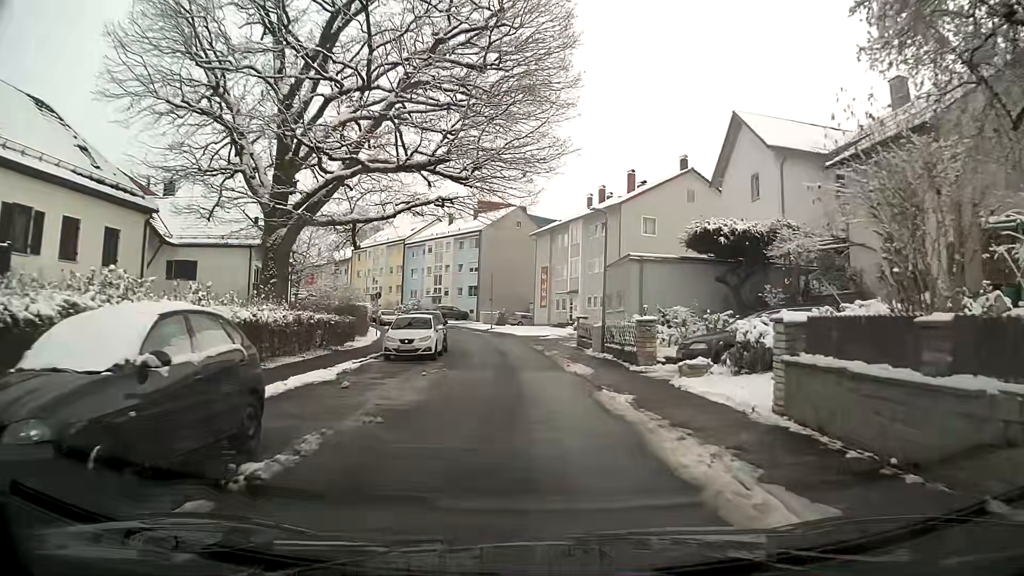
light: Day
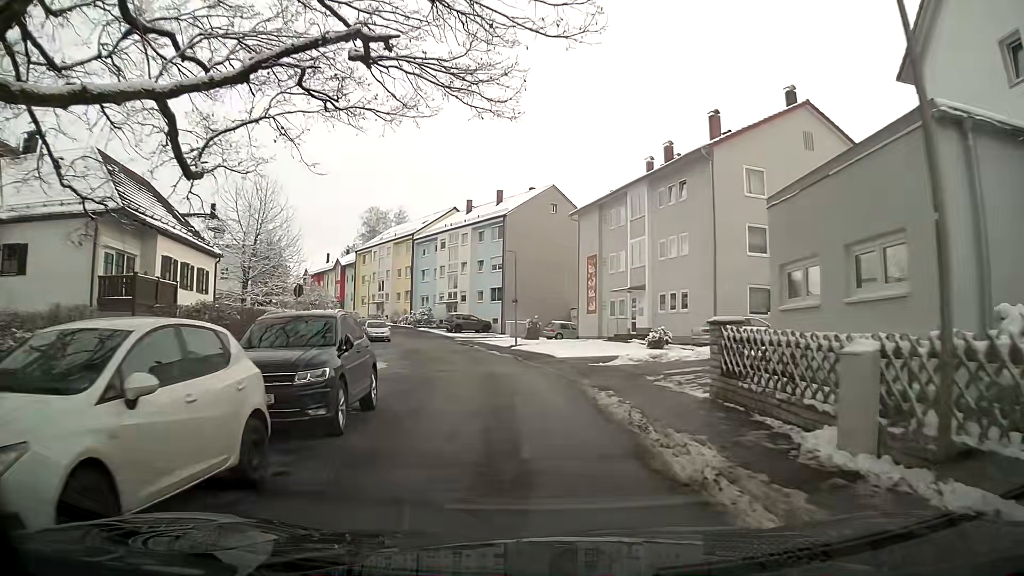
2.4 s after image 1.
(-0.5, +18.2) m; -4°
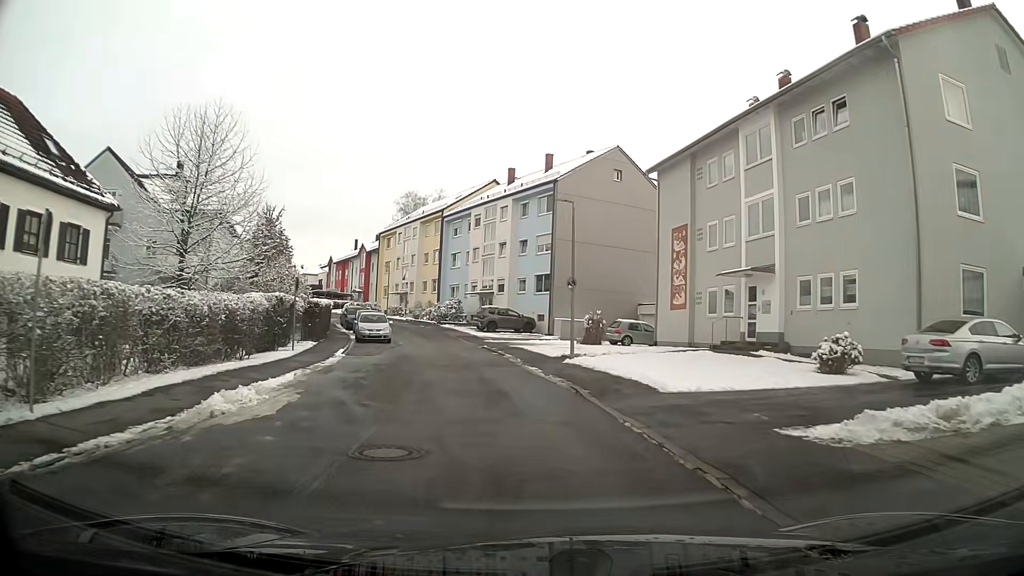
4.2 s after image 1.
(-0.4, +13.9) m; -4°
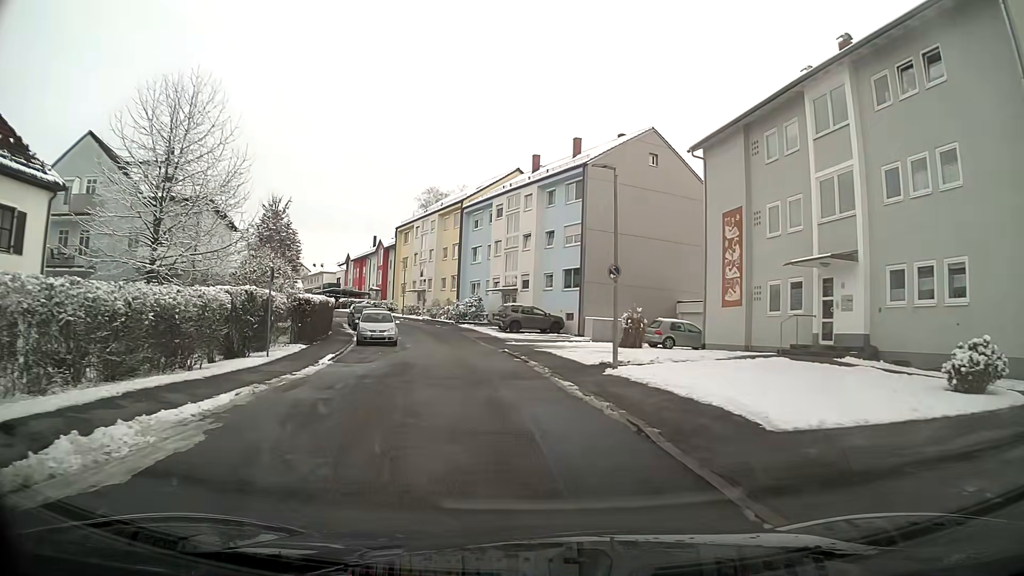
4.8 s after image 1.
(-0.1, +4.7) m; -2°
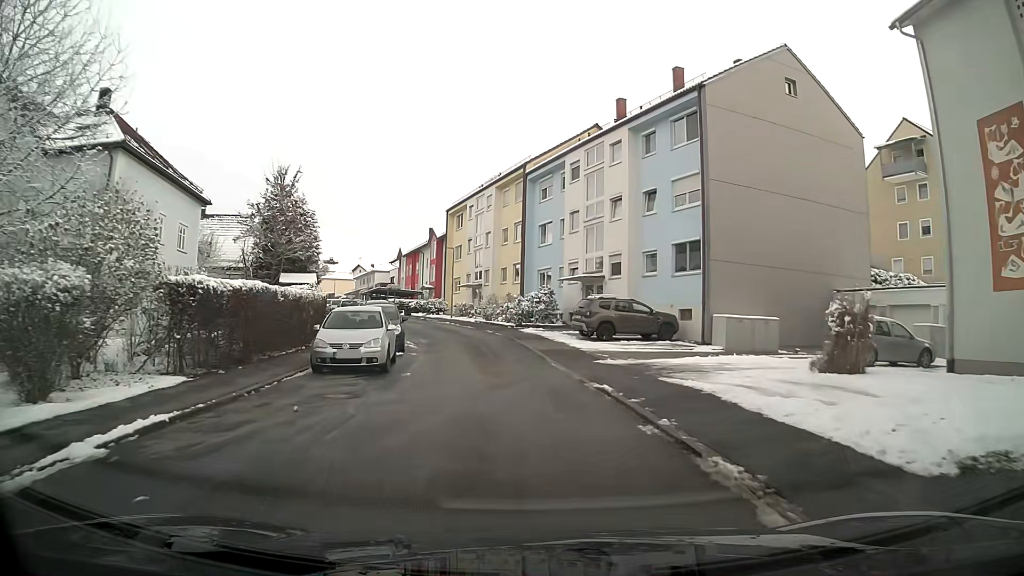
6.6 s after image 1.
(-0.8, +14.2) m; -6°
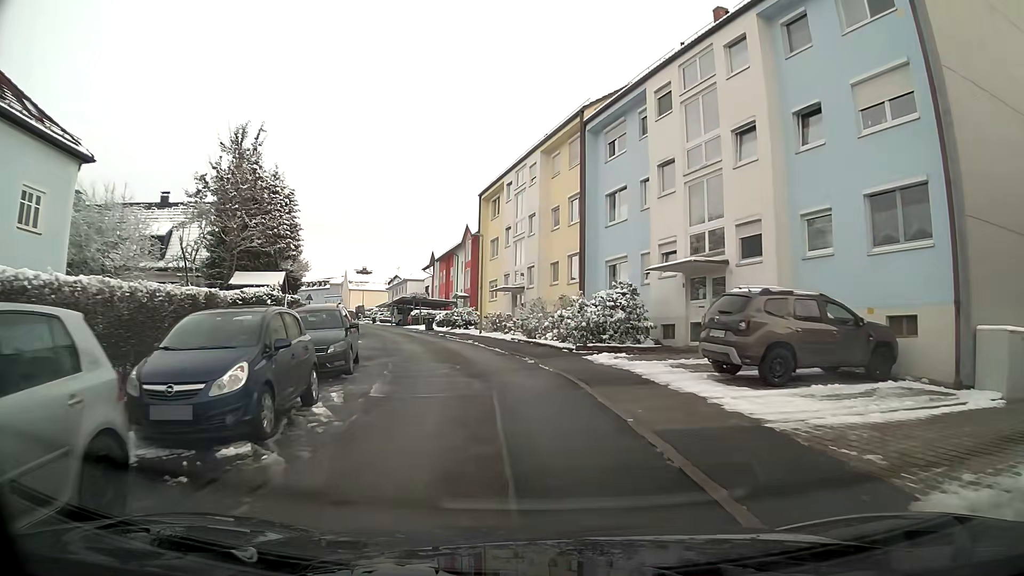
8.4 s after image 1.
(-0.5, +14.1) m; -5°
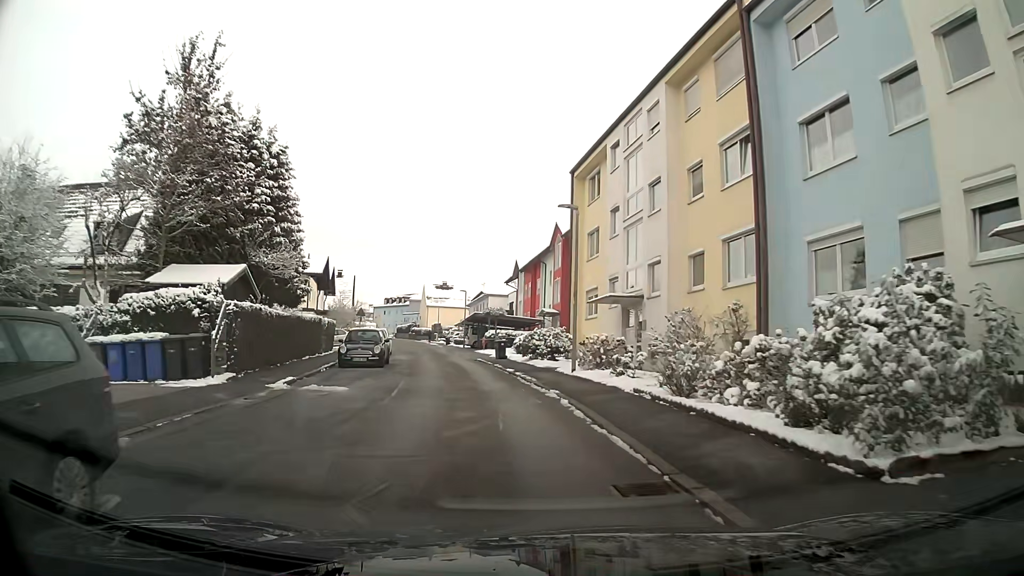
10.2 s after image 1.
(-0.9, +13.4) m; -9°
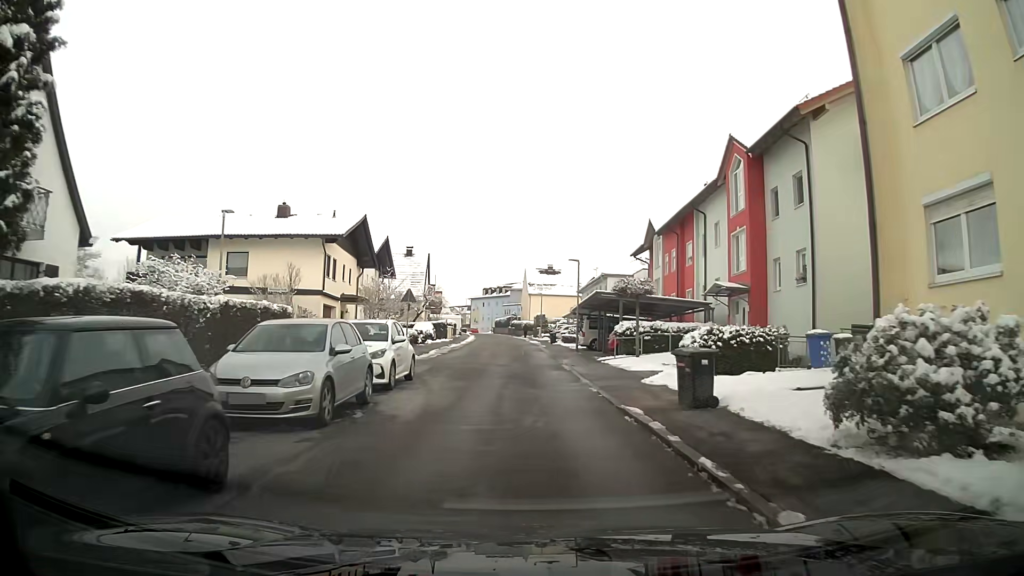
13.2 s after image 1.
(-1.9, +21.9) m; -7°
(0, +10) (0, +20) (0, +30) (-1, +40) (-1, +50) (-2, +60) (-2, +70) (-3, +80) (-4, +90) (-5, +100) m
